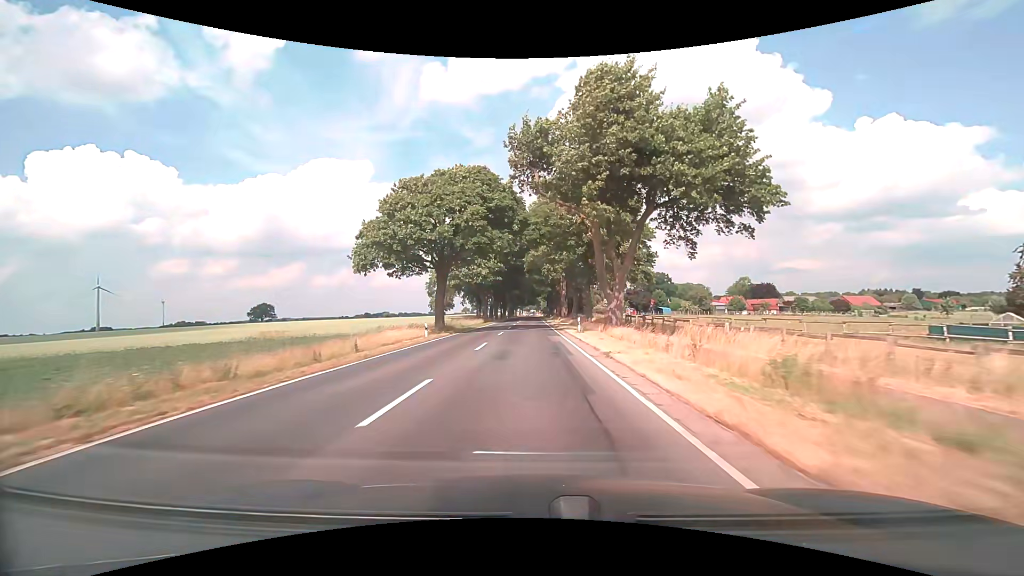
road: secondary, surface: asphalt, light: Day
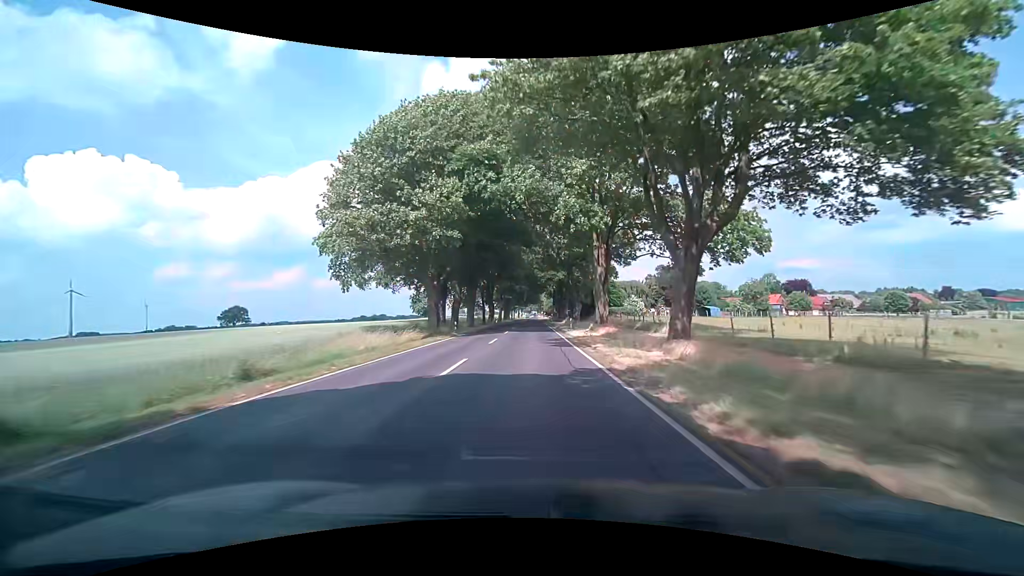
(-0.3, +43.2) m; -1°
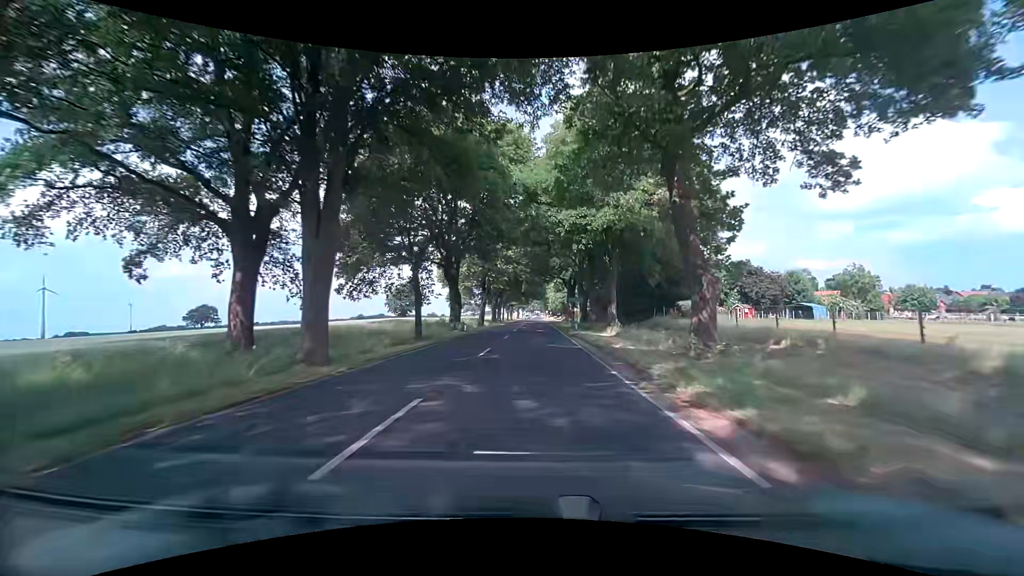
(+0.2, +43.2) m; -1°
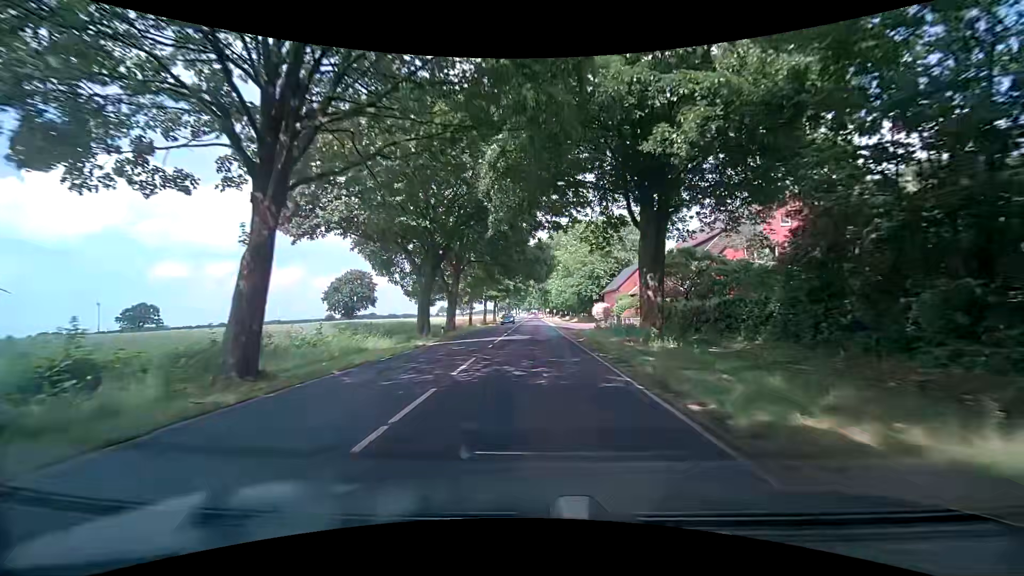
(+0.6, +53.2) m; +1°
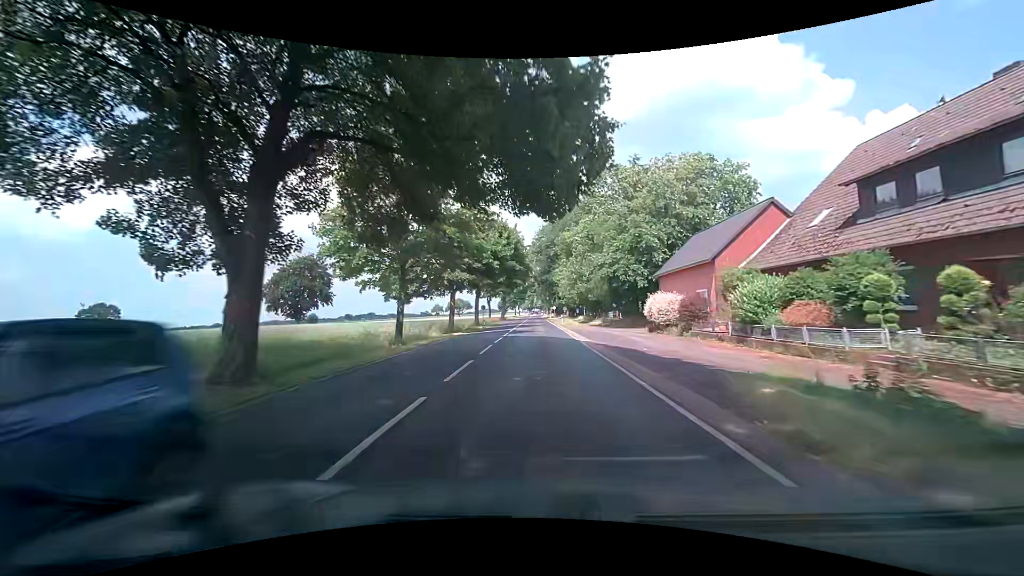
(+0.1, +31.6) m; 0°
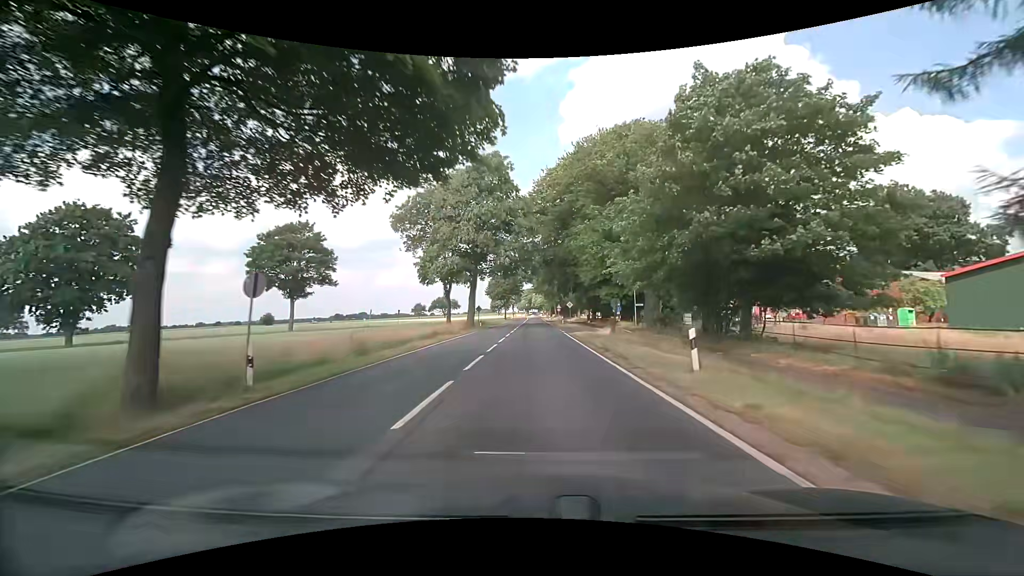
(-0.2, +52.2) m; 0°
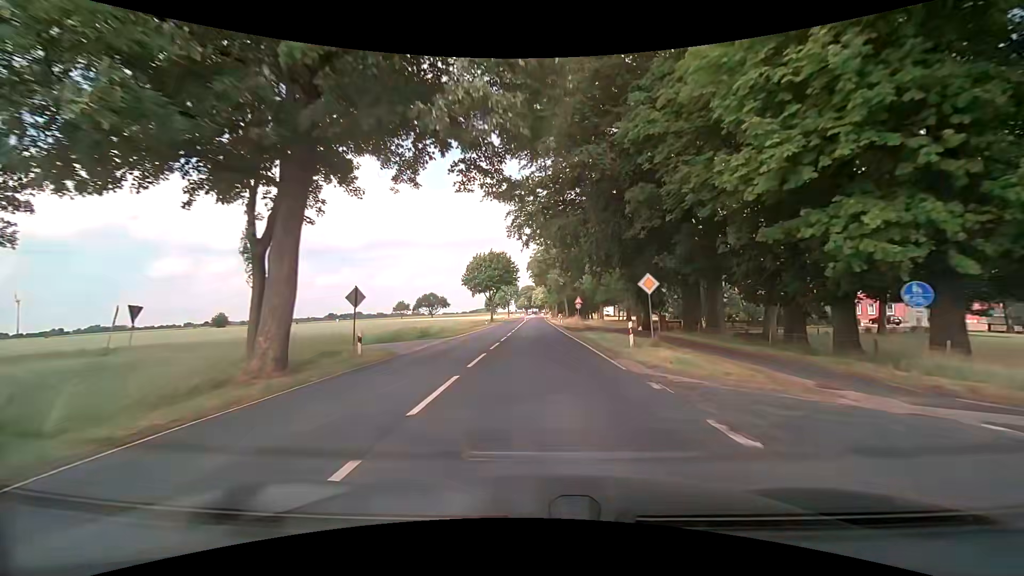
(+0.2, +41.4) m; 0°
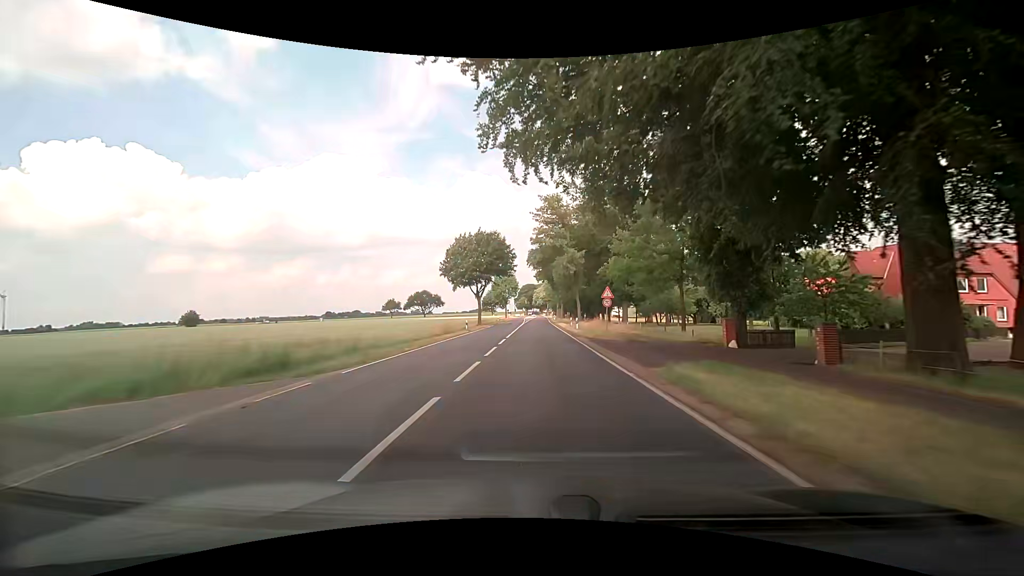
(0.0, +20.7) m; 0°
(0, +10) (0, +20) (0, +30) (0, +40) (0, +50) (0, +60) (0, +70) (0, +80) (+1, +90) (+1, +100) m
